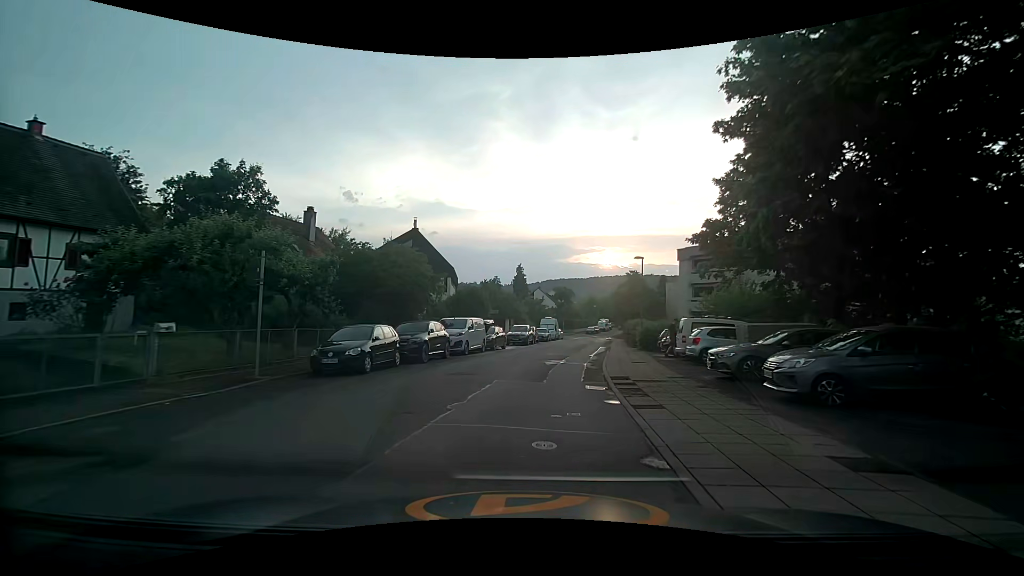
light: Day
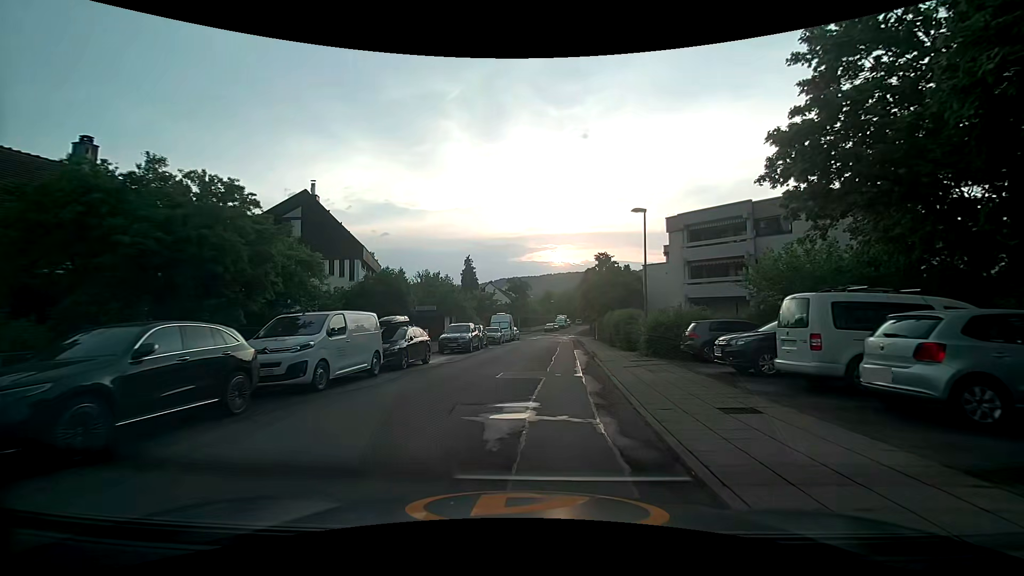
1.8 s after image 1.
(+0.4, +13.0) m; +3°
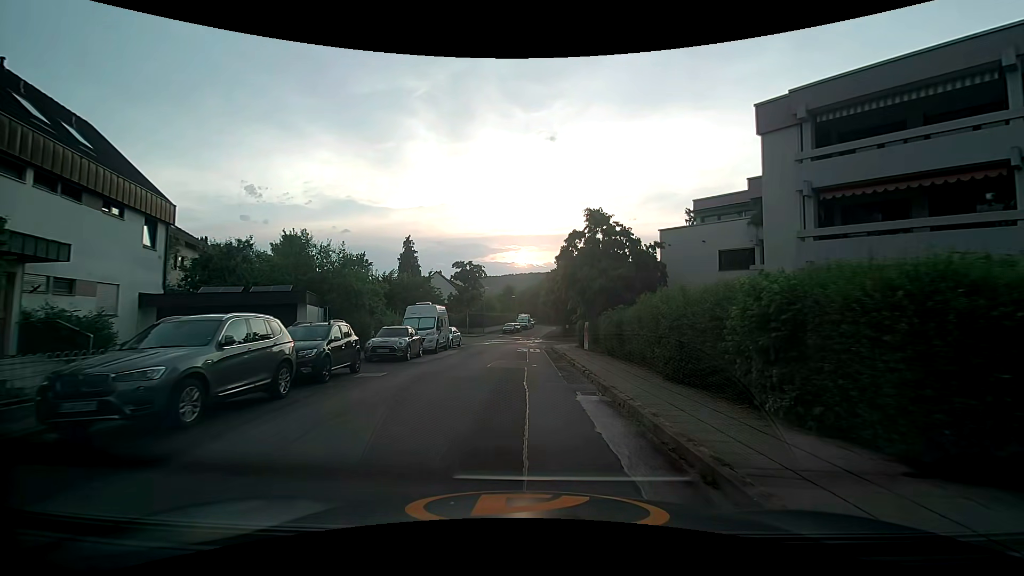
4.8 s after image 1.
(+1.6, +20.8) m; +5°
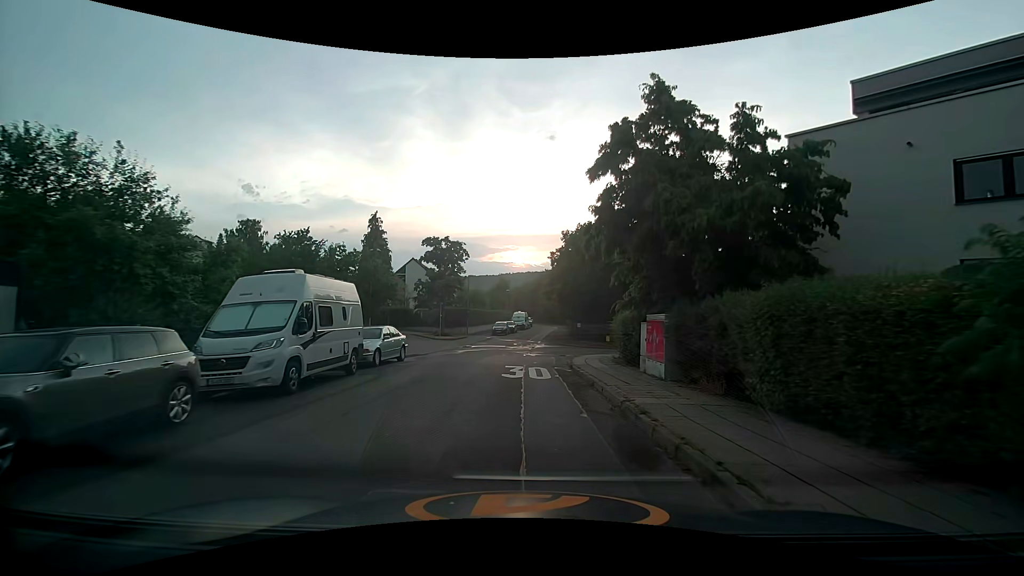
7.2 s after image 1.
(+0.3, +16.3) m; +2°
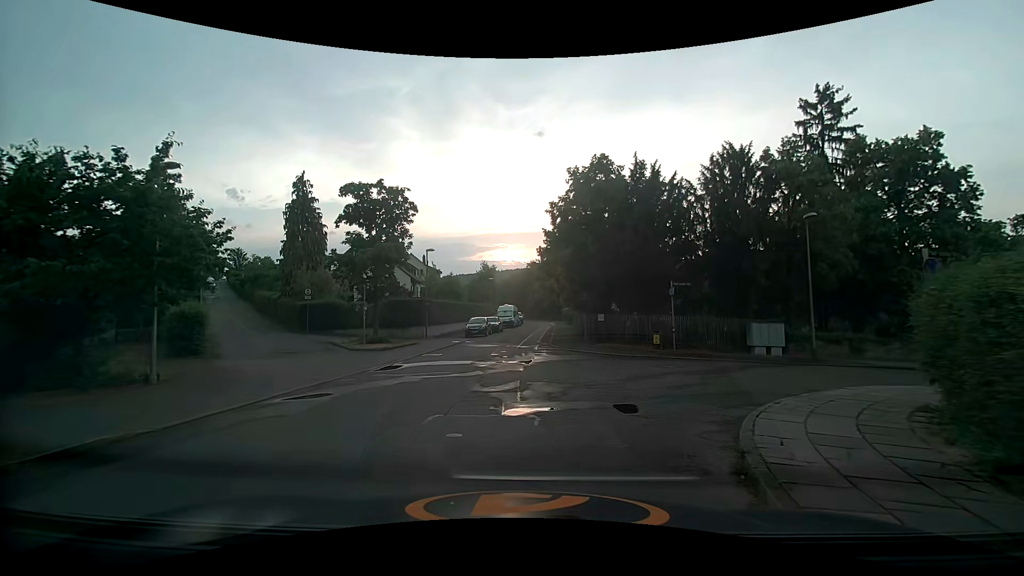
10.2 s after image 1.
(-0.2, +17.2) m; +1°
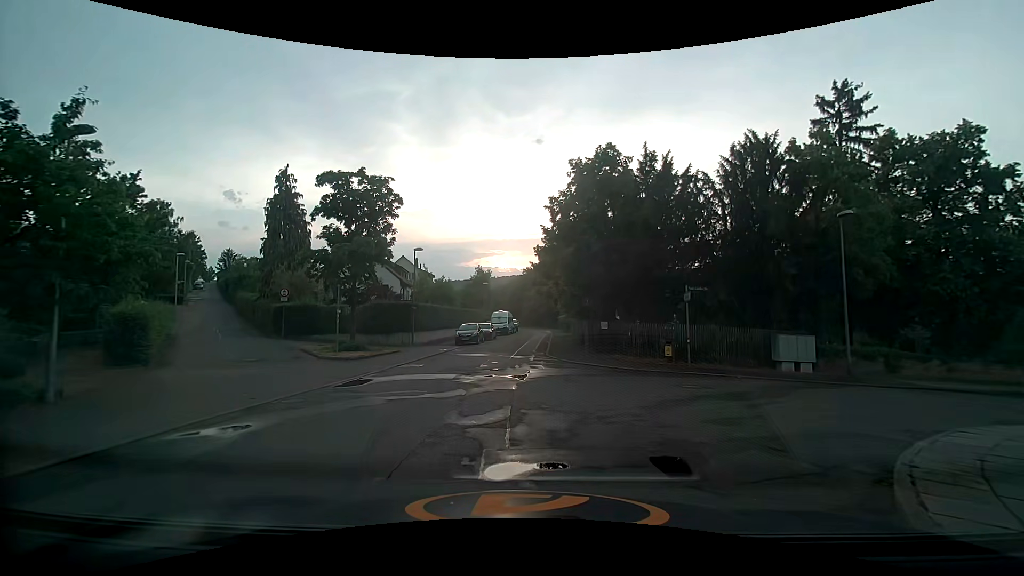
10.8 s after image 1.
(0.0, +2.7) m; 0°
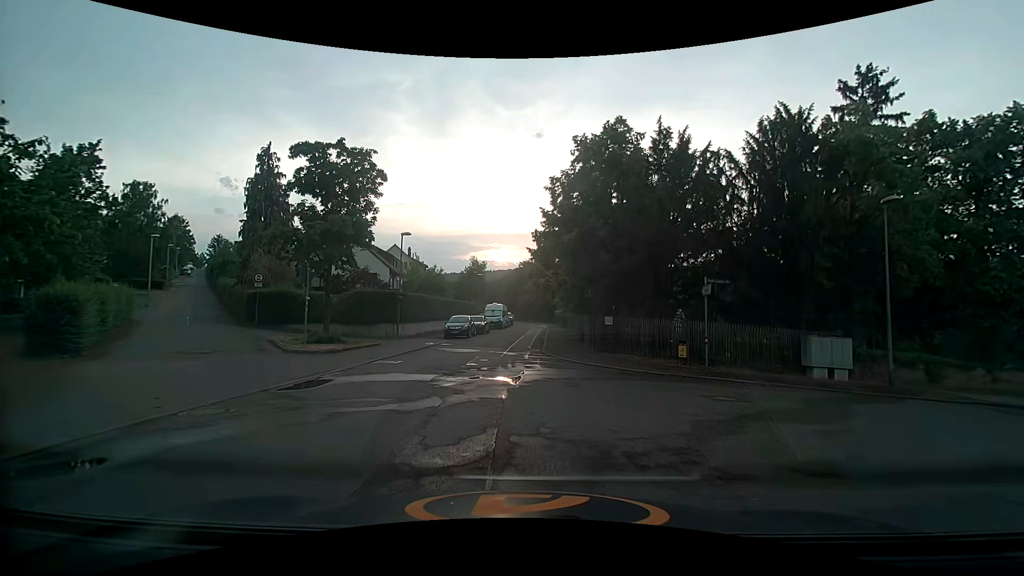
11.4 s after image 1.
(-0.1, +2.5) m; 0°
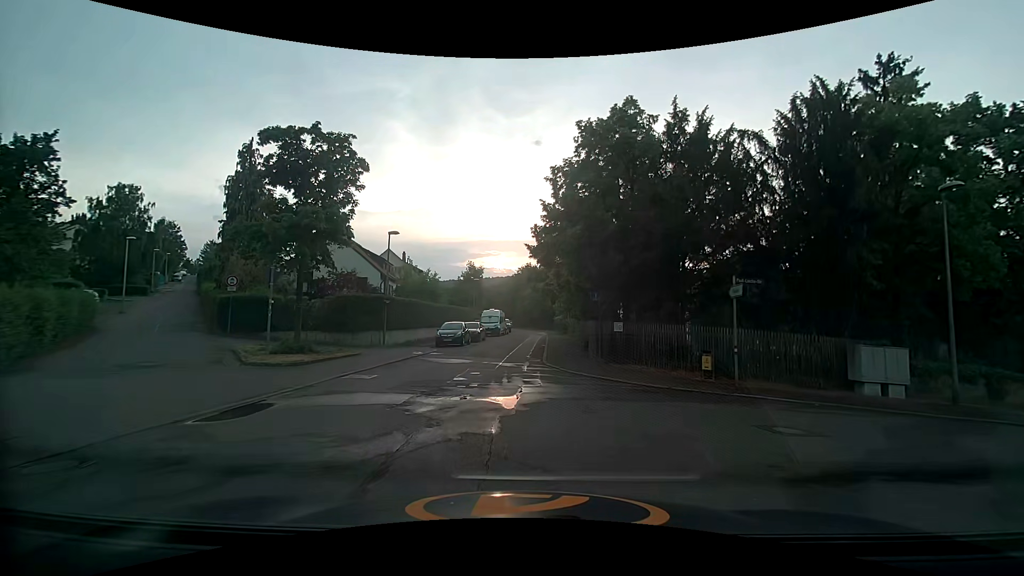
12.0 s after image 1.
(0.0, +2.6) m; +1°
